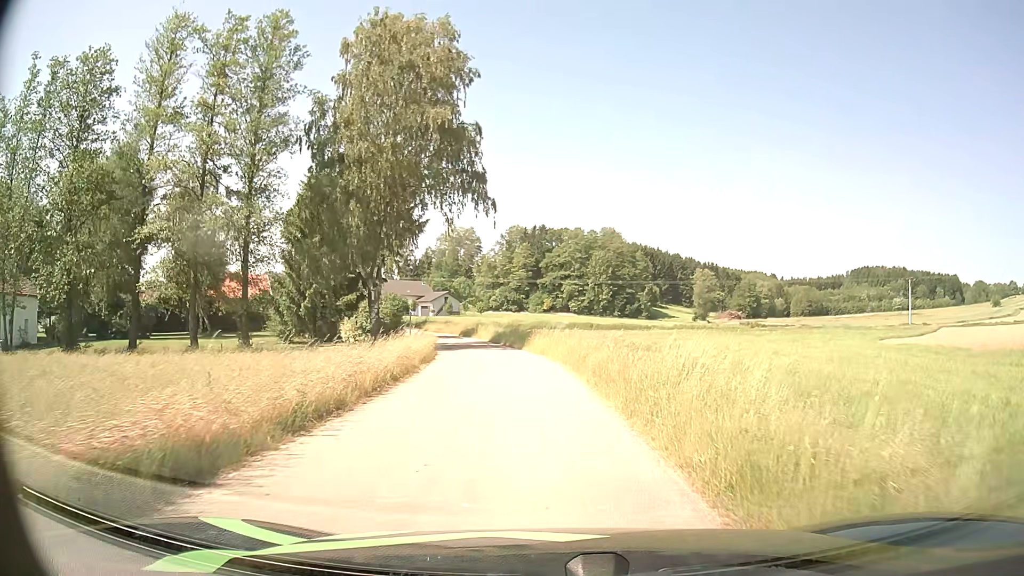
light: Day
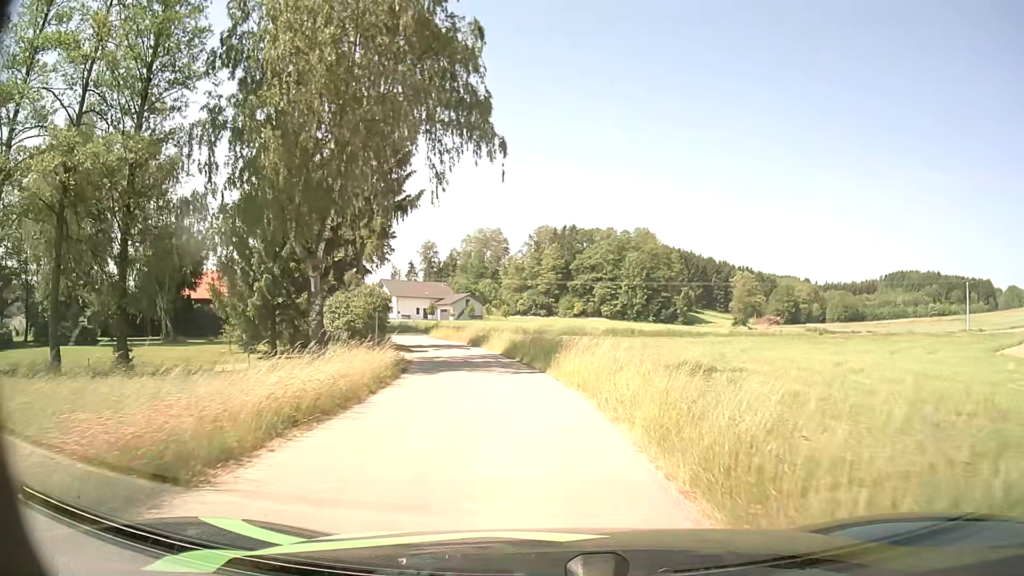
(-0.3, +12.8) m; -2°
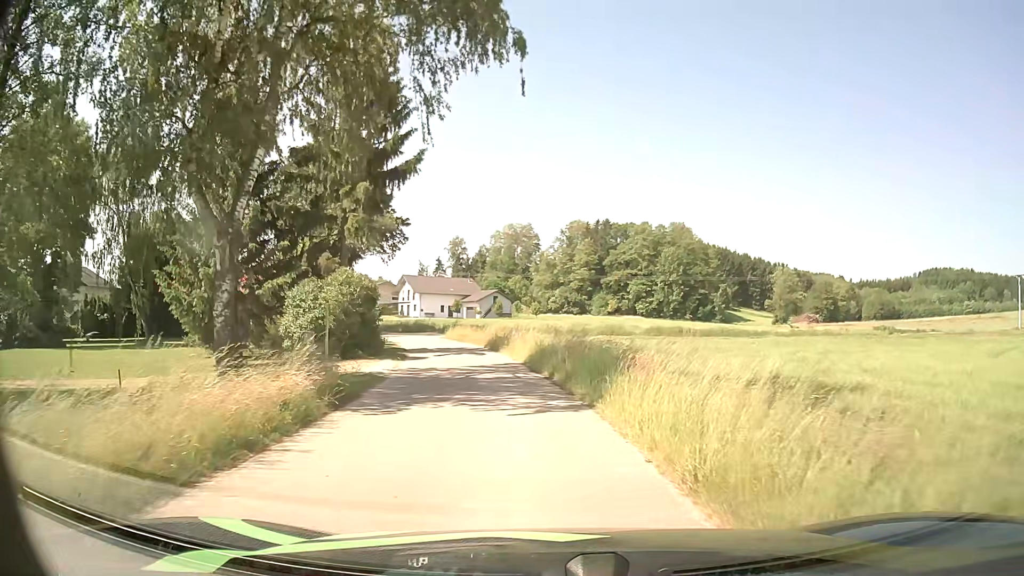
(-0.2, +8.7) m; -3°
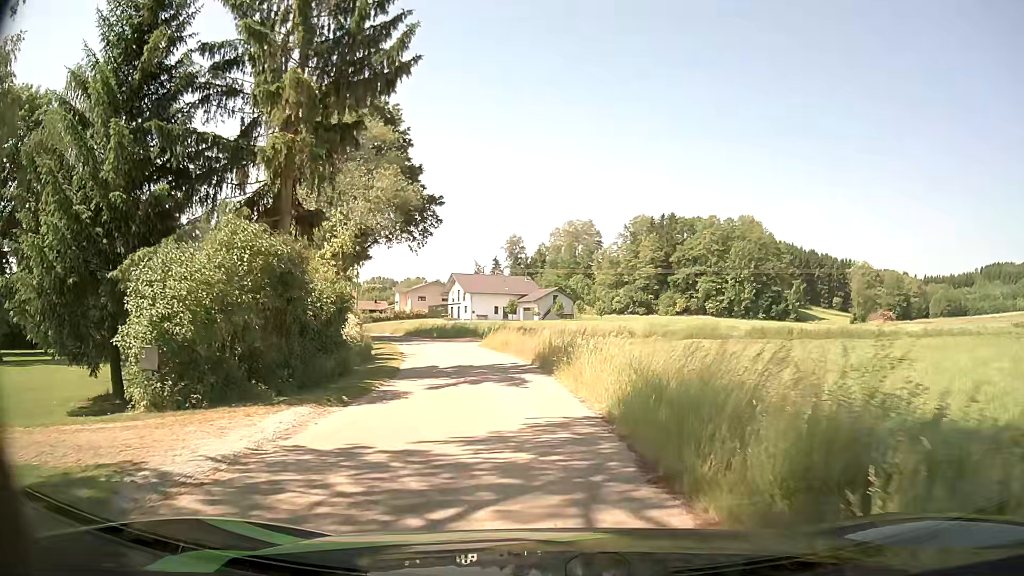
(-0.6, +13.1) m; -5°
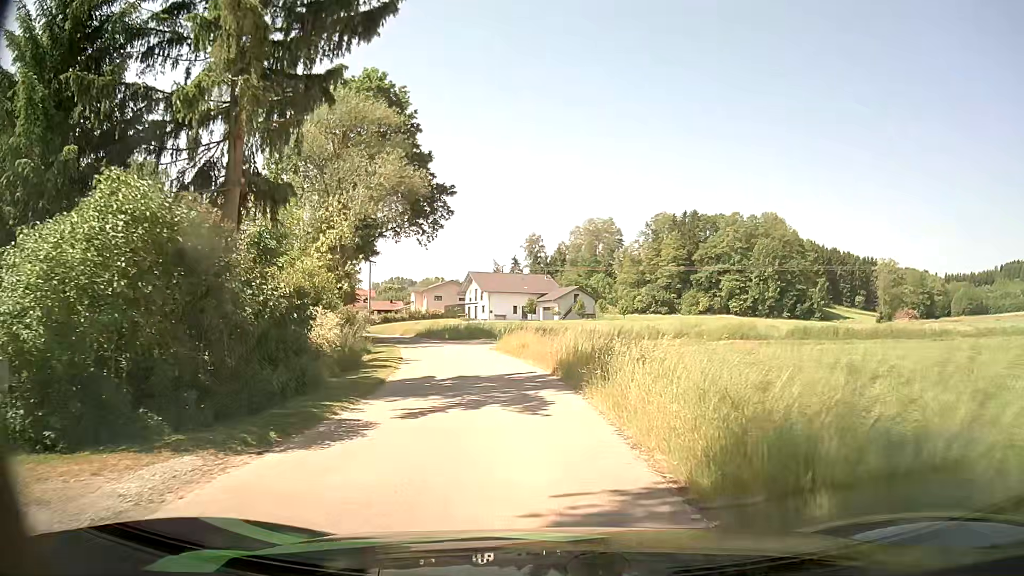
(-0.1, +4.3) m; -2°
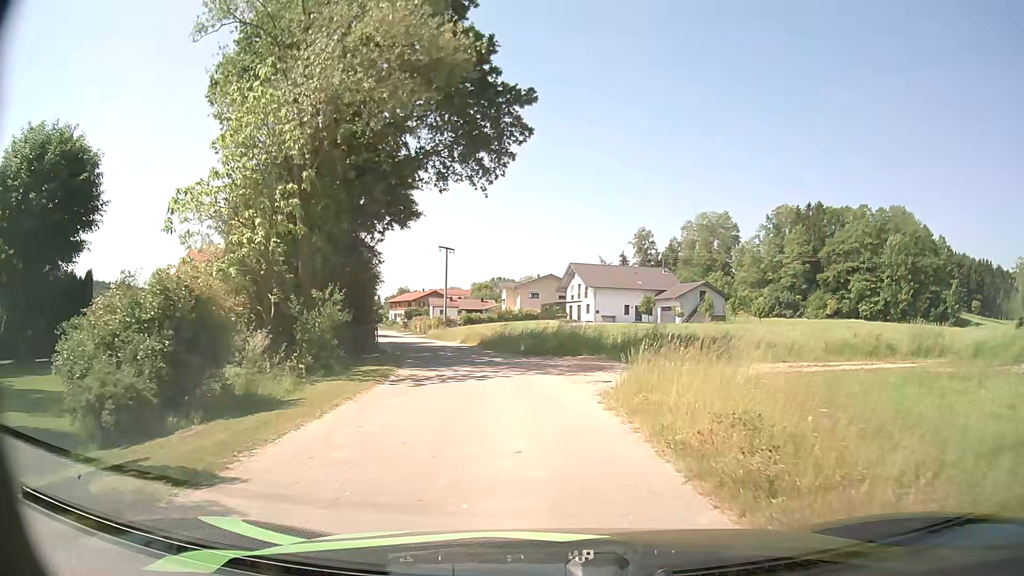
(-1.7, +20.6) m; -9°
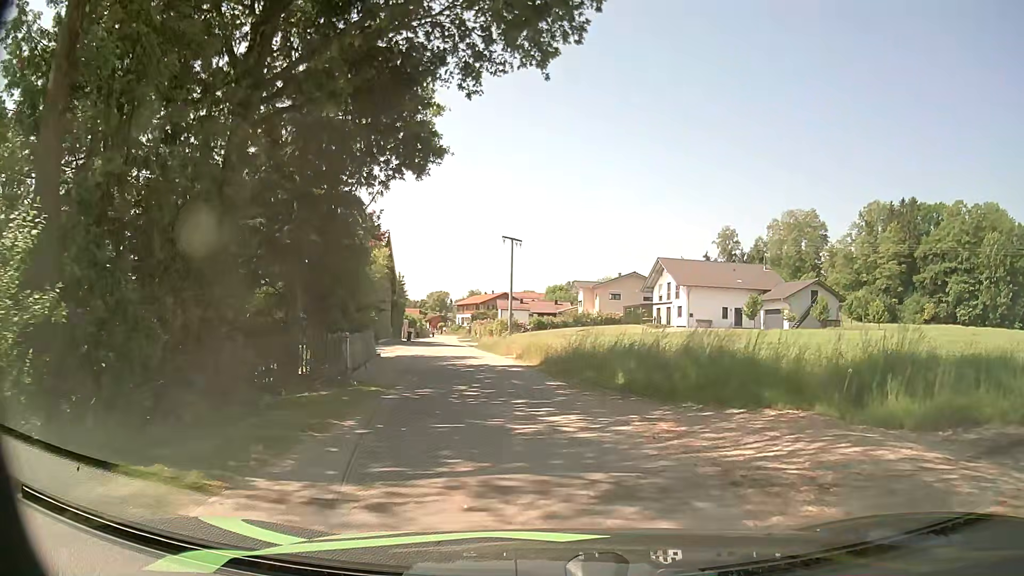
(-0.8, +13.9) m; -6°
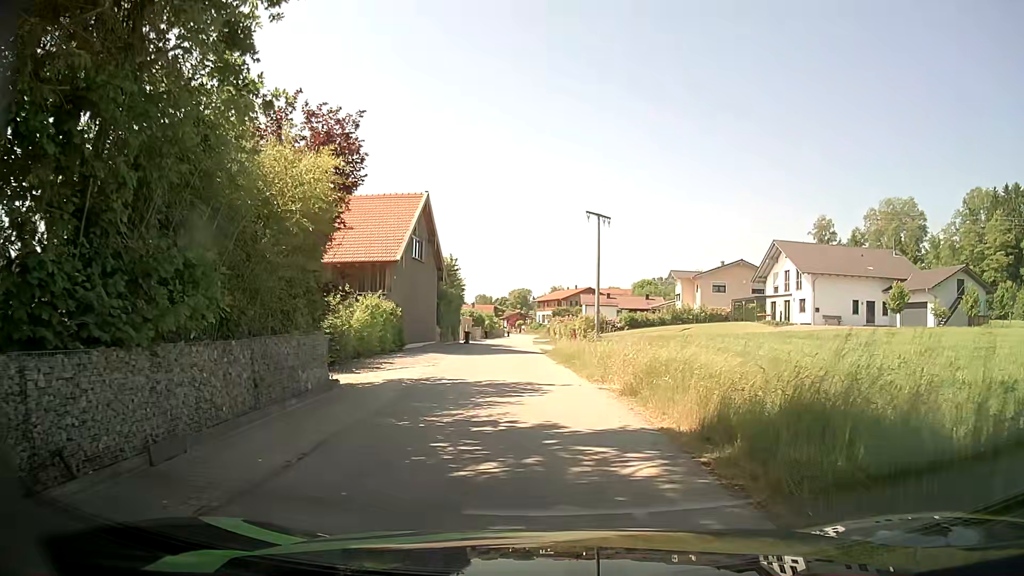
(-0.9, +14.3) m; -8°
